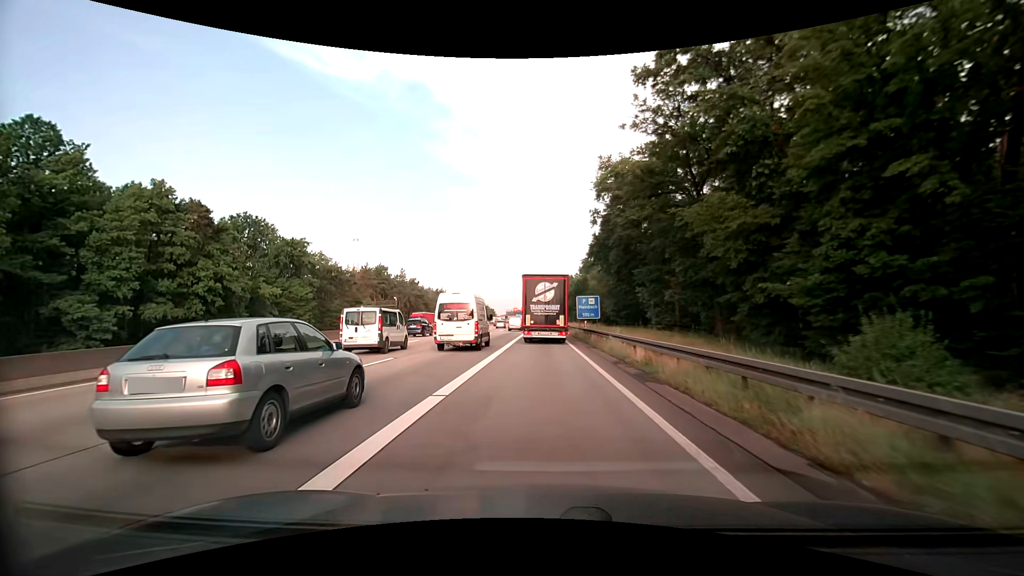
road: motorway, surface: asphalt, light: Day
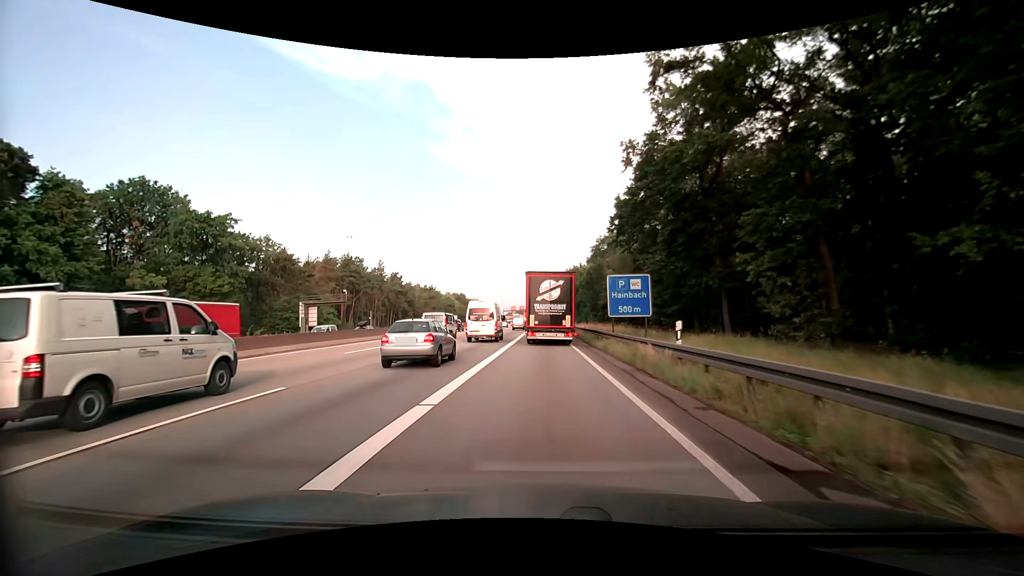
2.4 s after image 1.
(-0.1, +26.1) m; 0°
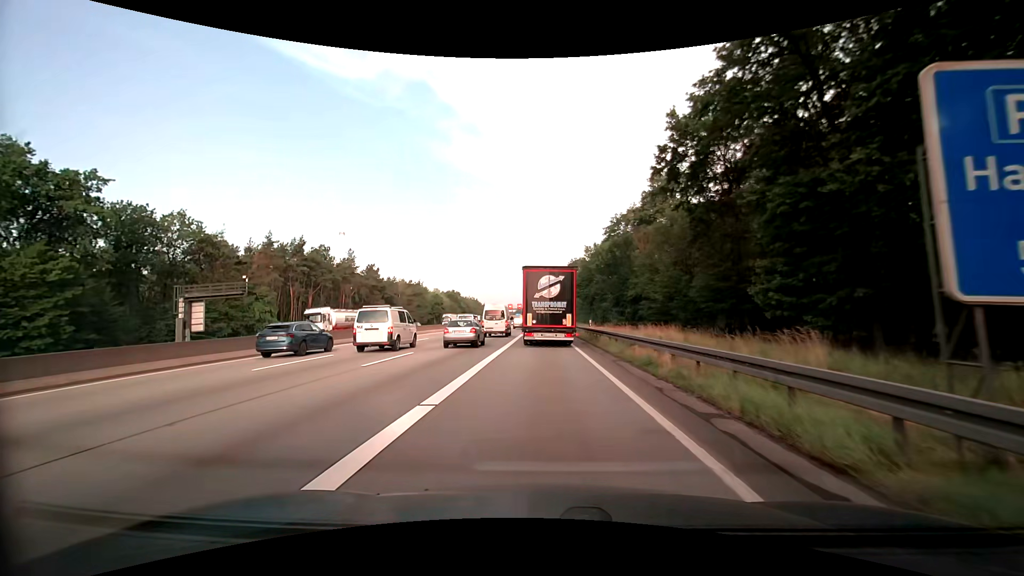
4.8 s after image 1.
(0.0, +25.3) m; +1°
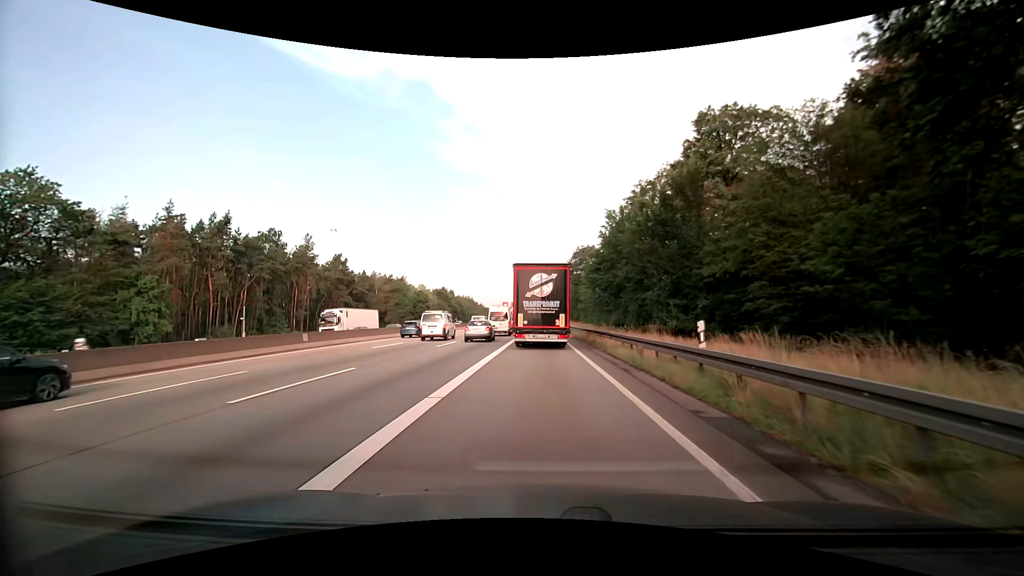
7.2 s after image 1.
(-0.3, +24.4) m; -1°
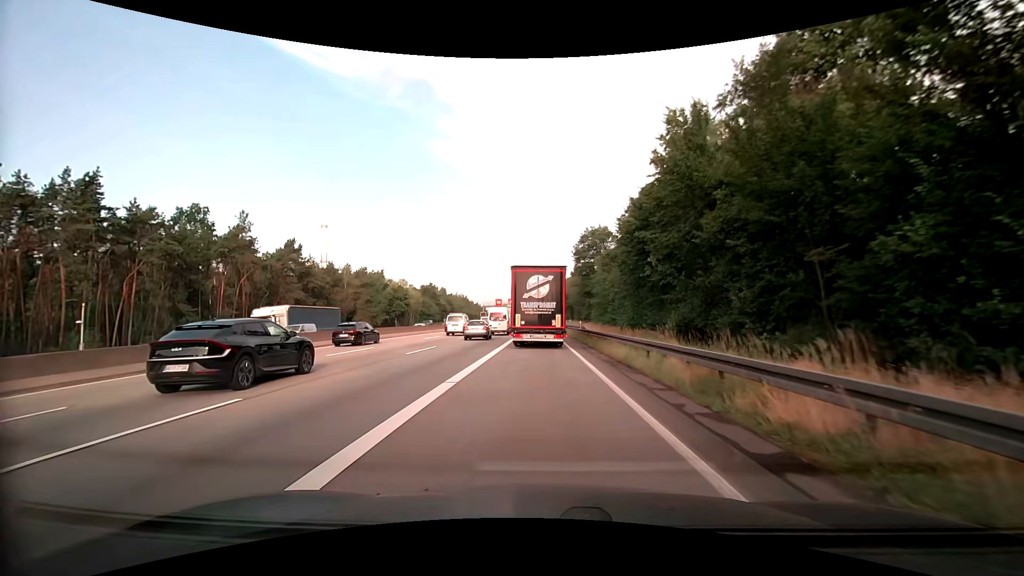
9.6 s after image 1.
(0.0, +23.5) m; 0°
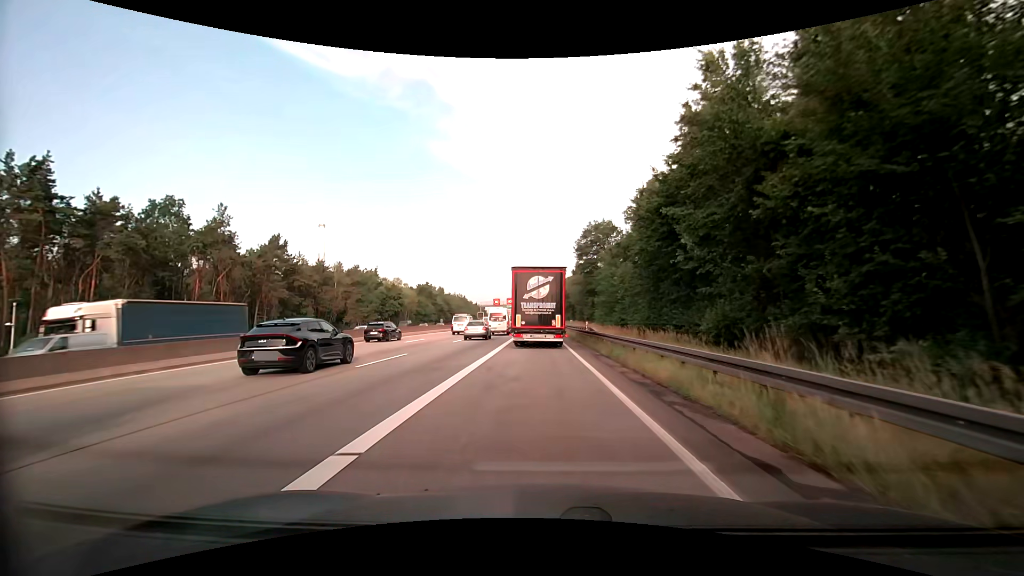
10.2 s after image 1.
(0.0, +5.8) m; -1°
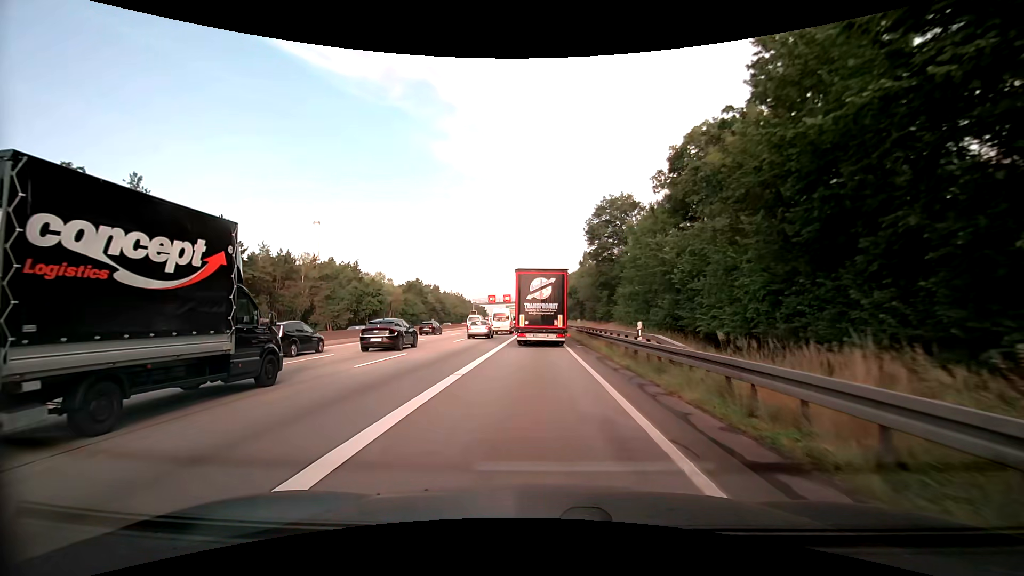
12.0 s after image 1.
(+0.2, +17.8) m; 0°
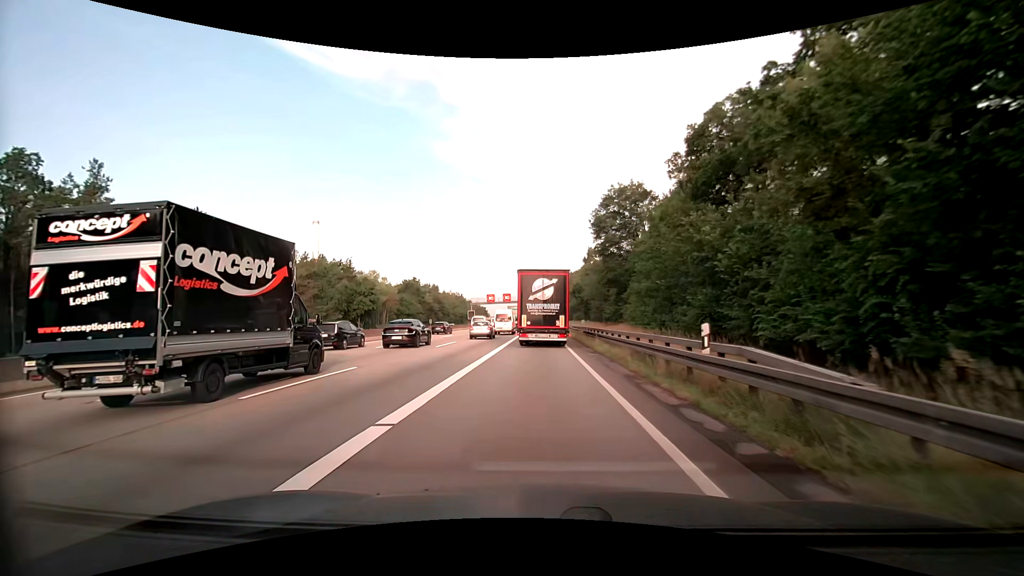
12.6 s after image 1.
(0.0, +6.1) m; 0°
(0, +10) (0, +20) (0, +30) (0, +40) (0, +50) (0, +60) (-1, +70) (-1, +80) (-1, +90) (-1, +100) m
